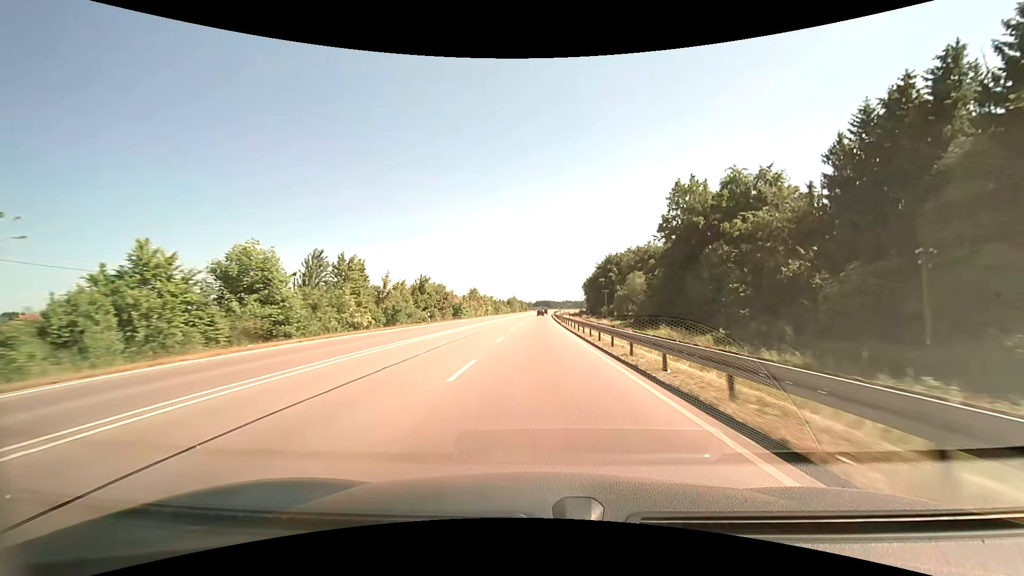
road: primary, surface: asphalt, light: Day
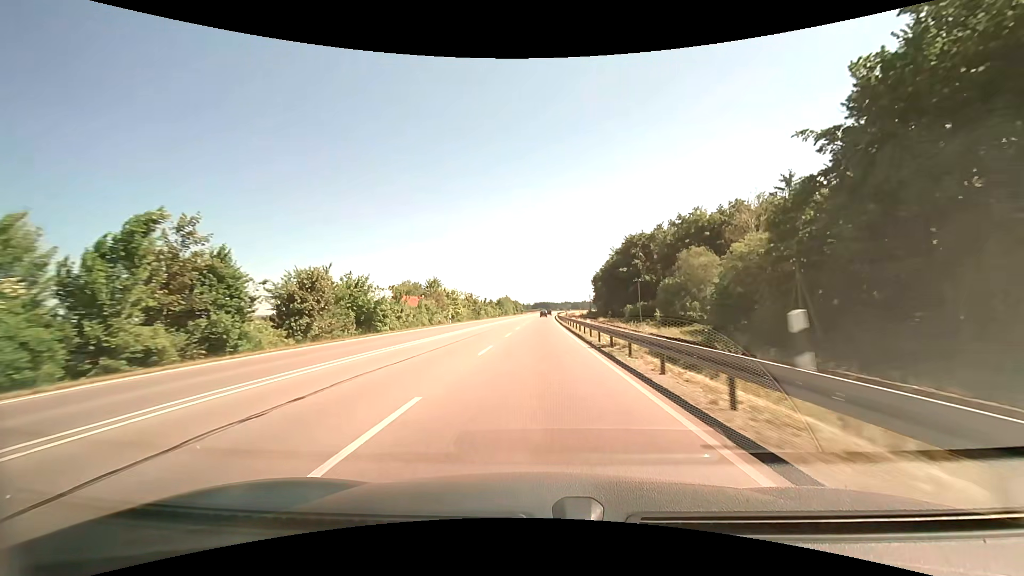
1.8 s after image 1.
(+0.4, +41.0) m; 0°
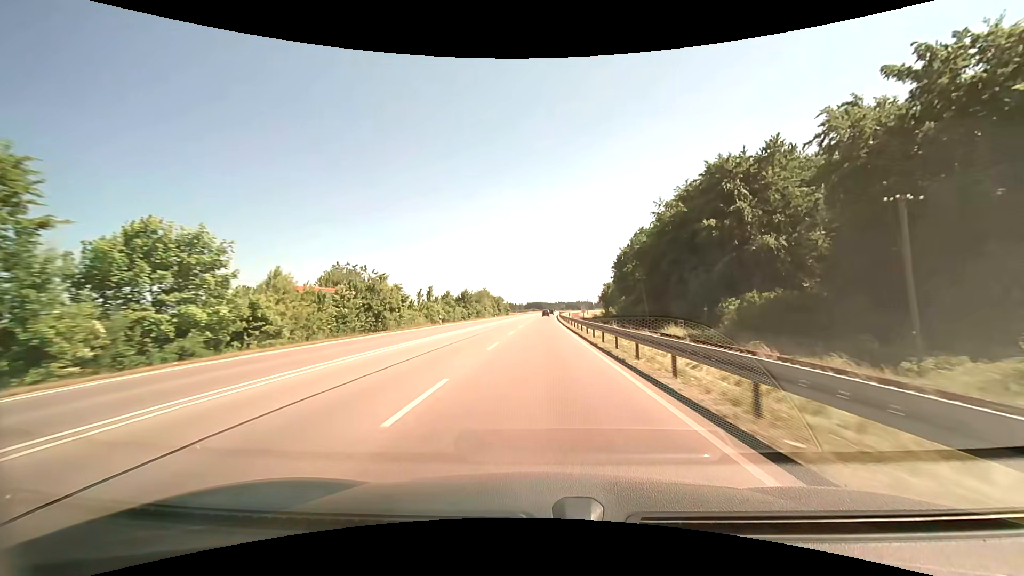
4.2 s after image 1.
(+0.4, +56.9) m; +1°
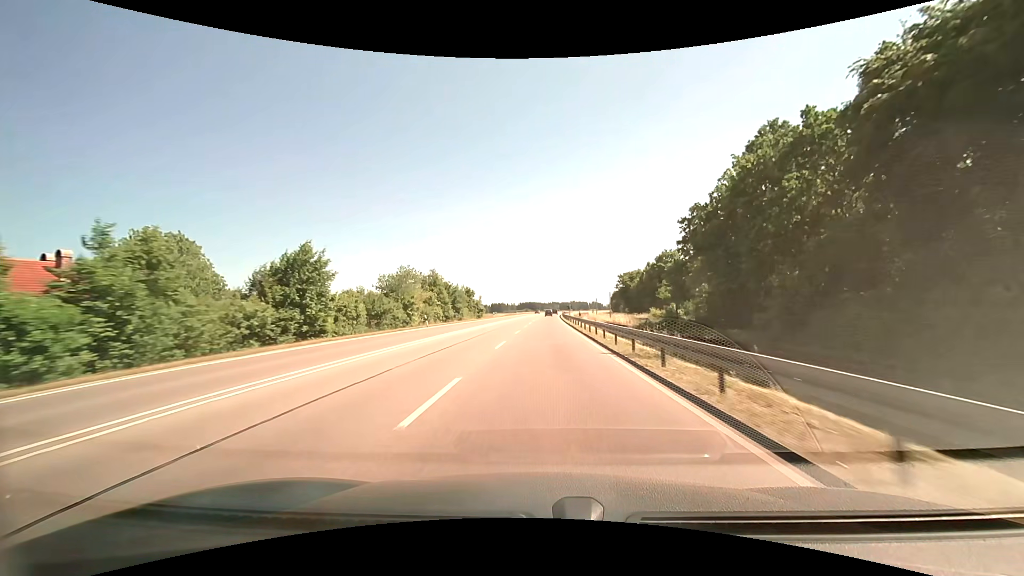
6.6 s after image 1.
(-0.2, +58.5) m; 0°
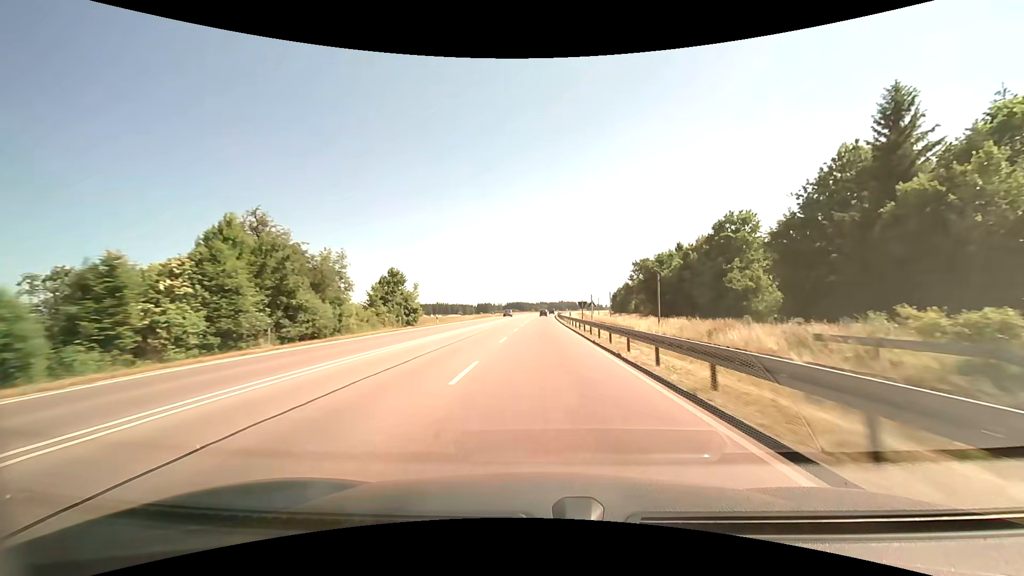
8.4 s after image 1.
(+0.6, +43.8) m; +1°
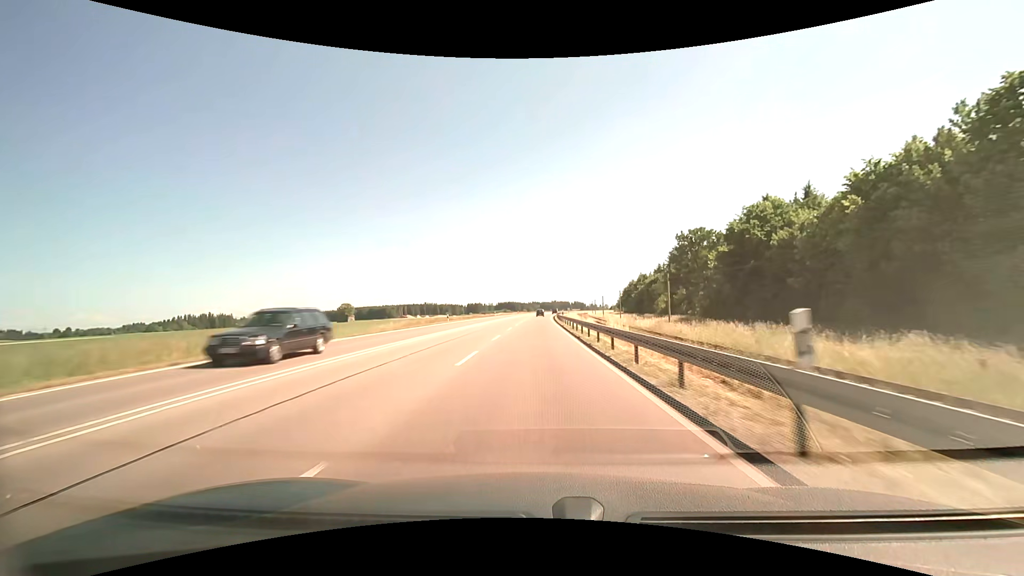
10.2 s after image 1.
(+0.5, +43.7) m; +1°
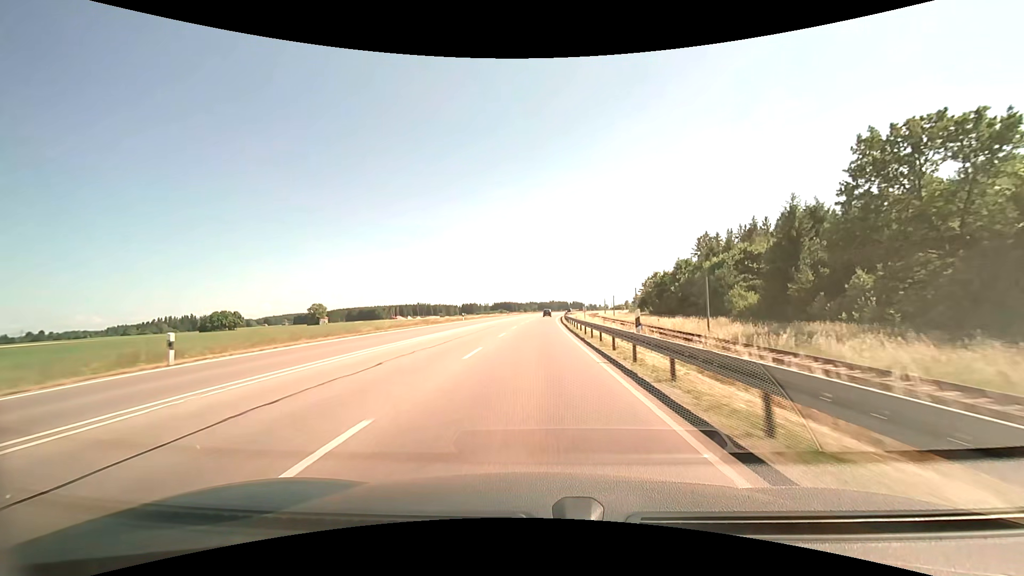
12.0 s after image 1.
(+0.2, +43.5) m; 0°
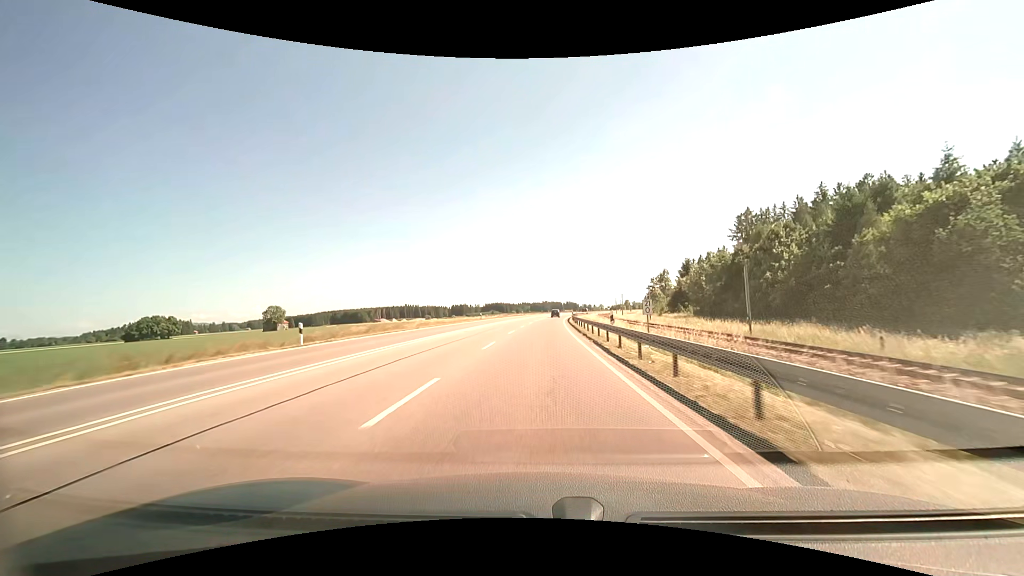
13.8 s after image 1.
(+0.4, +43.3) m; +2°
(0, +10) (0, +20) (0, +30) (0, +40) (0, +50) (0, +60) (0, +70) (0, +80) (+1, +90) (+1, +100) m
